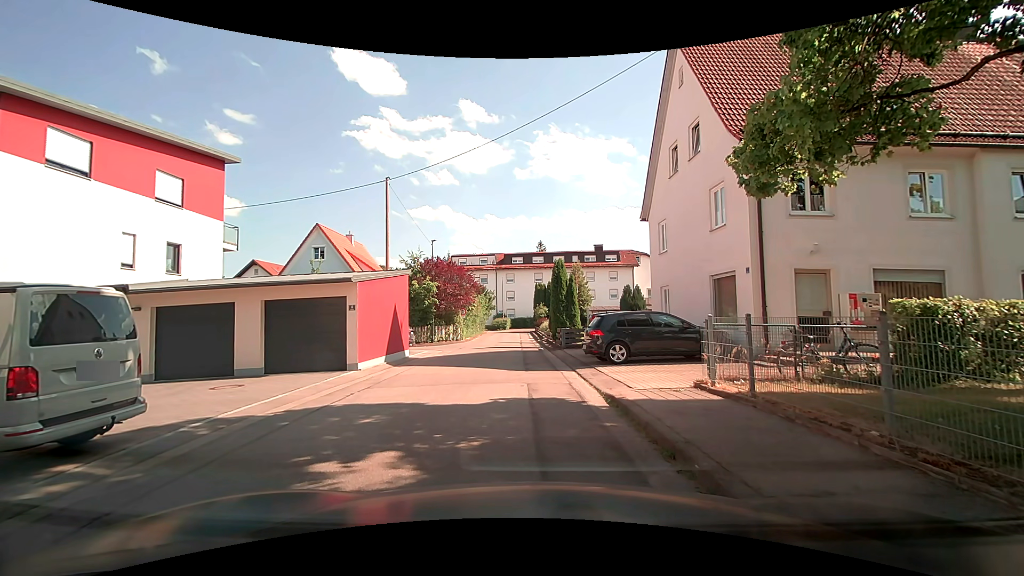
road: residential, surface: asphalt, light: Day
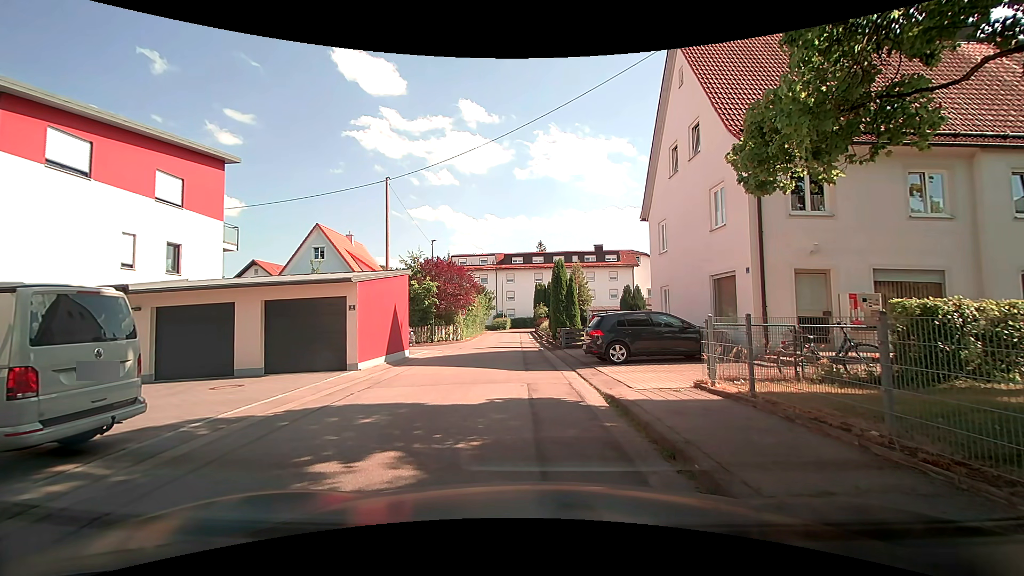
(0.0, 0.0) m; 0°
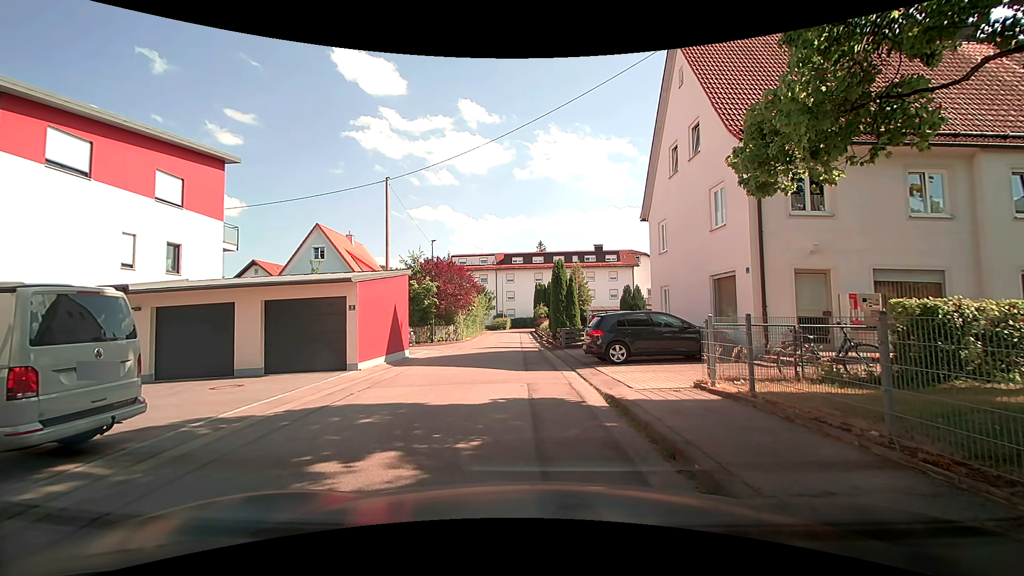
(0.0, 0.0) m; 0°
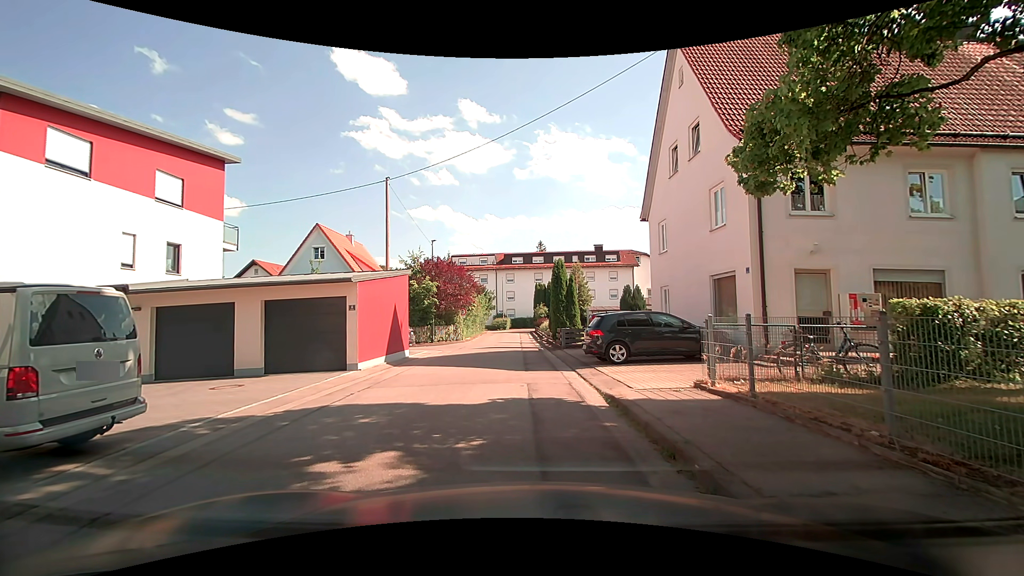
(0.0, 0.0) m; 0°
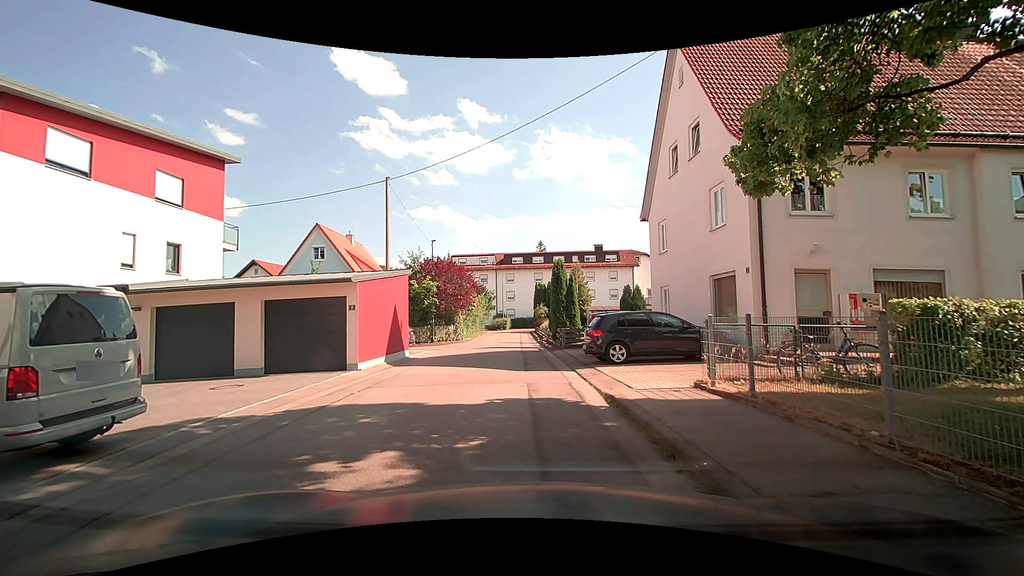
(0.0, 0.0) m; 0°
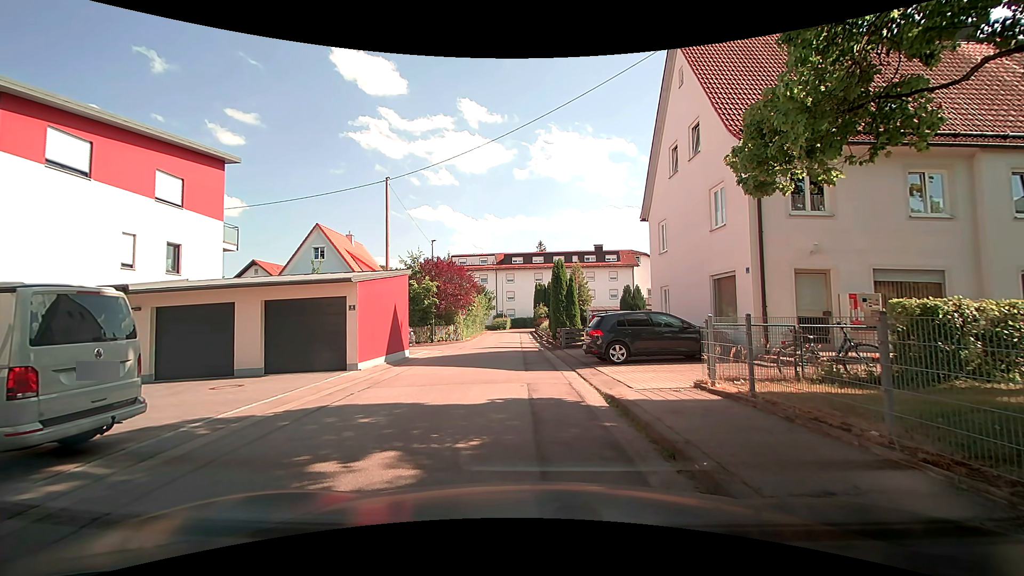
(0.0, 0.0) m; 0°
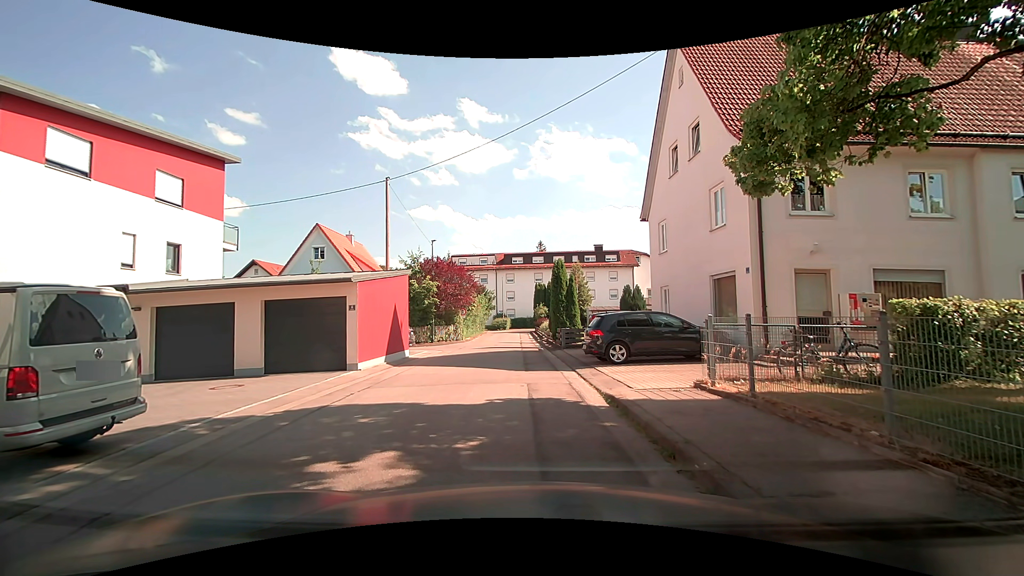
(0.0, 0.0) m; 0°
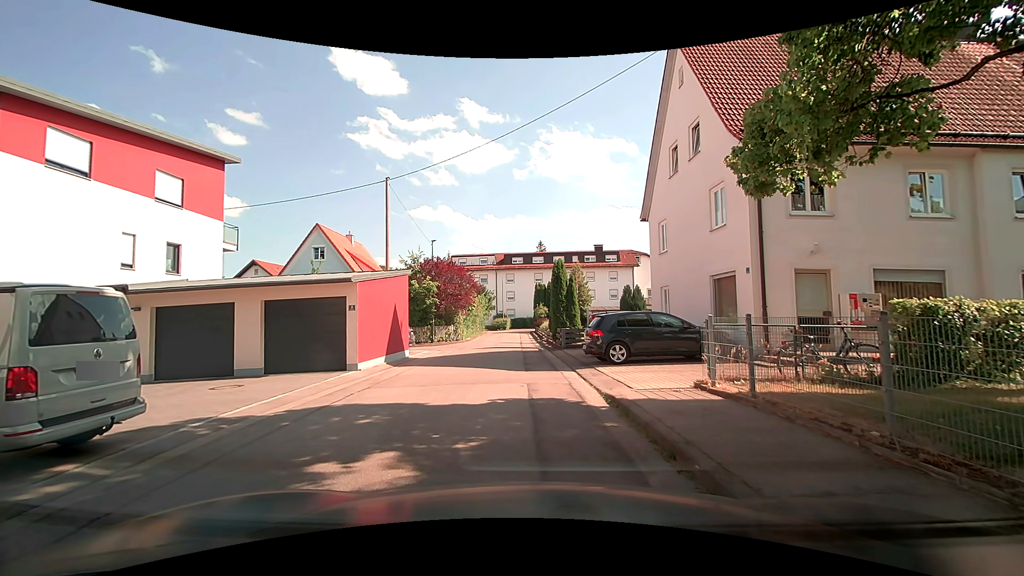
(0.0, 0.0) m; 0°
